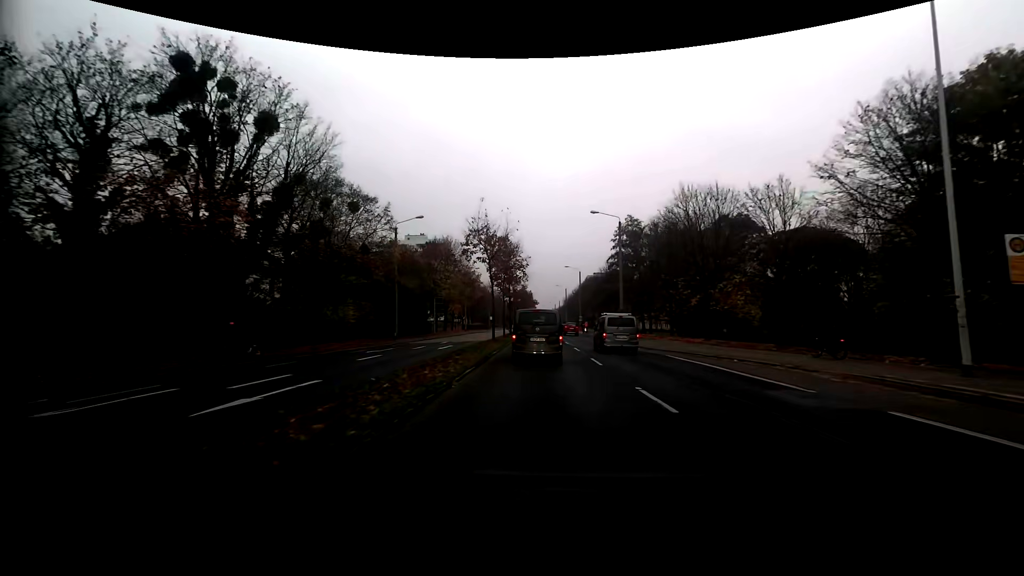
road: secondary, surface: asphalt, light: Day
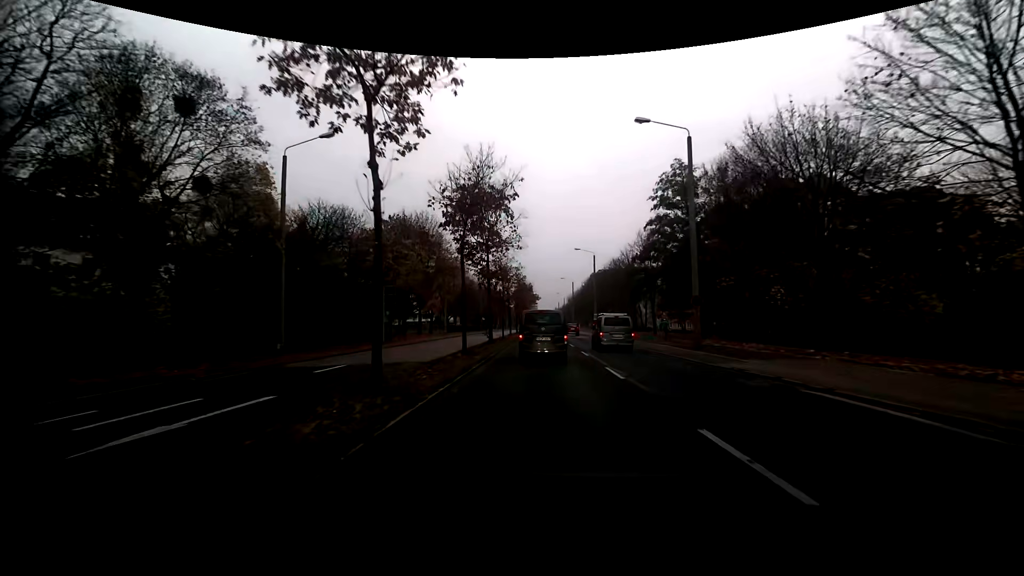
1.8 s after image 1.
(+0.1, +22.5) m; 0°
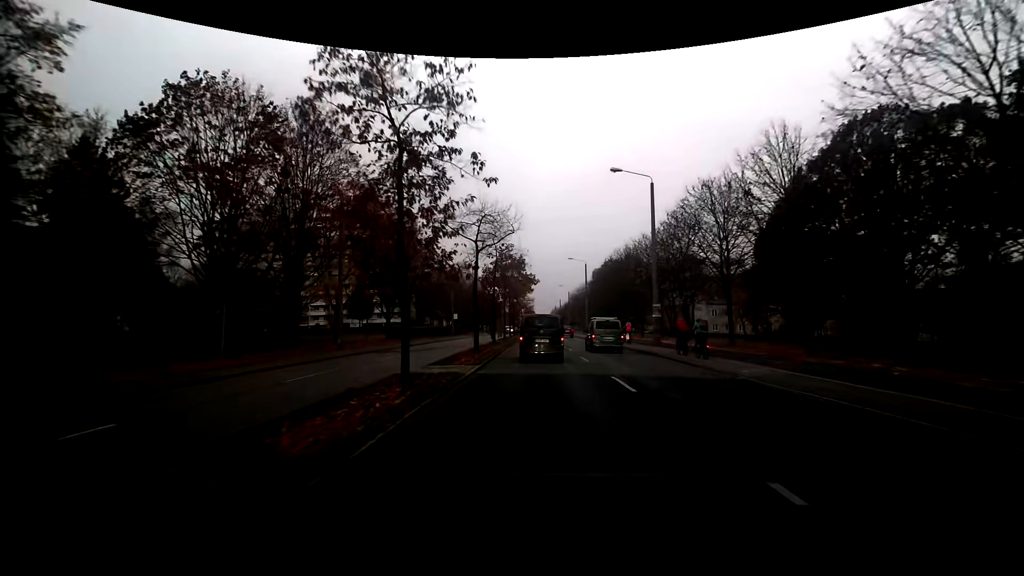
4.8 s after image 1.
(+0.2, +38.2) m; +1°
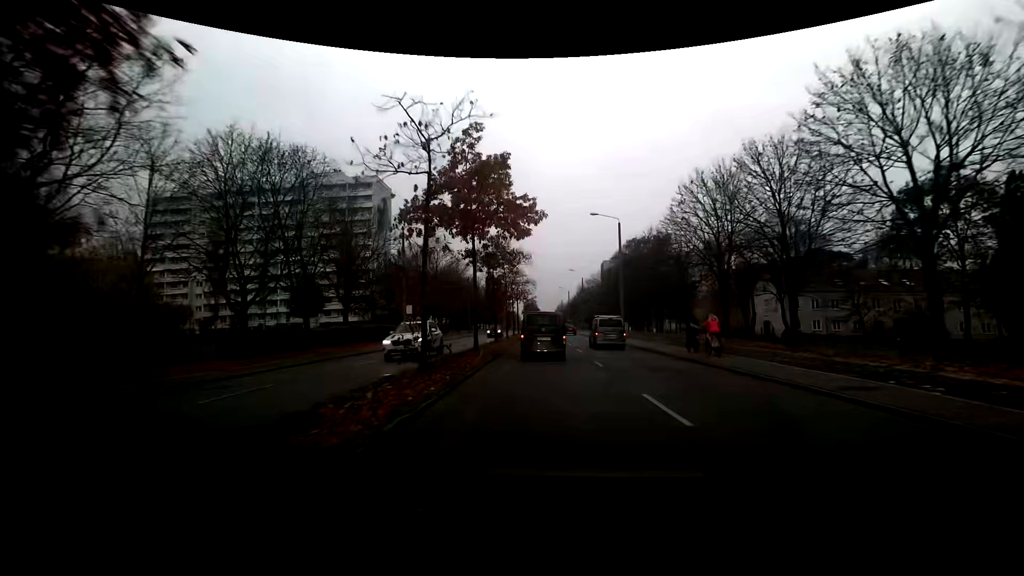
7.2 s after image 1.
(-0.1, +31.1) m; -1°
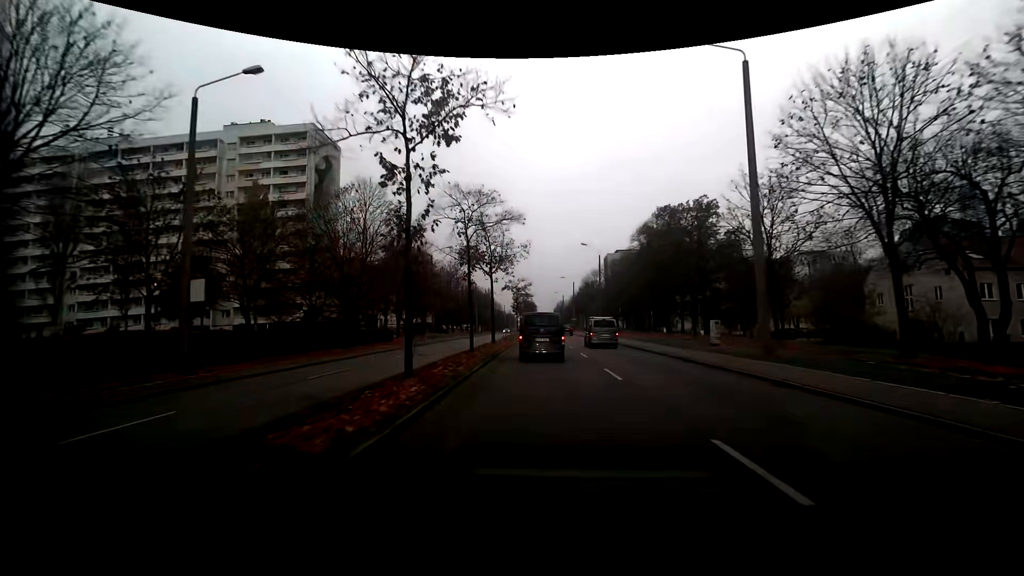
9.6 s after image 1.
(+0.2, +31.1) m; +1°
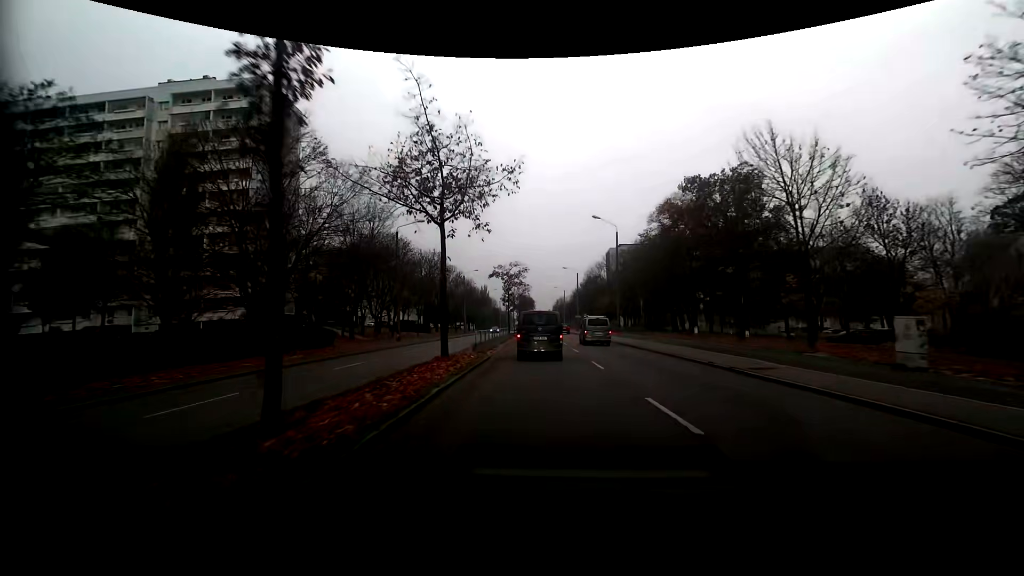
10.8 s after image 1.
(0.0, +15.5) m; 0°
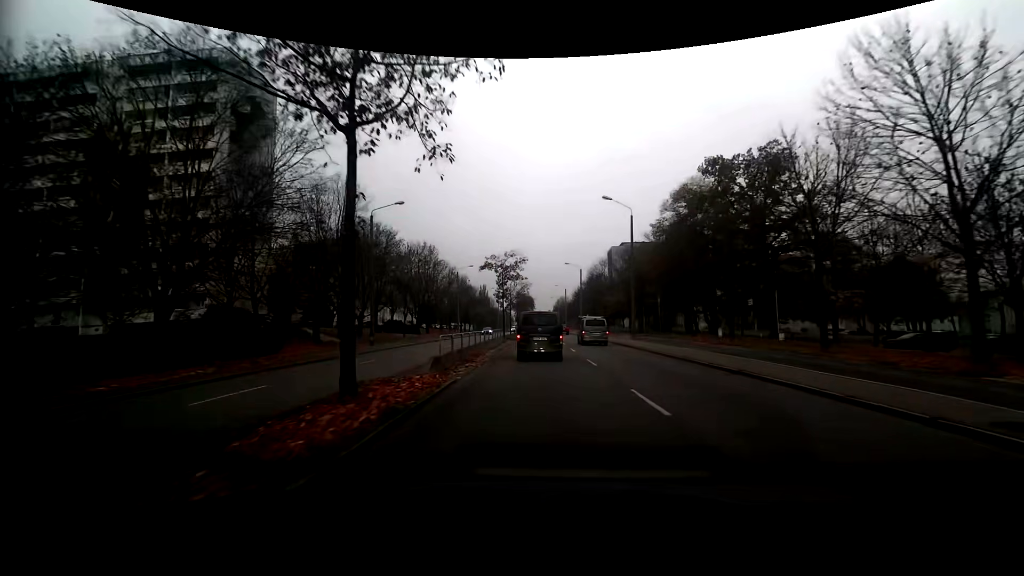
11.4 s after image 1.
(0.0, +7.8) m; 0°
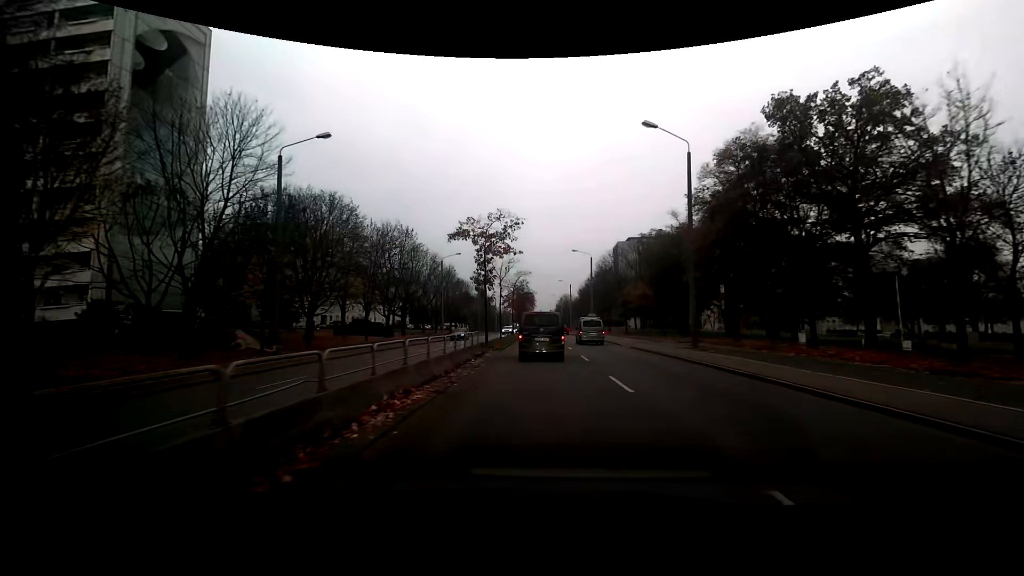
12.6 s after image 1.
(0.0, +15.5) m; 0°
(0, +10) (0, +20) (0, +30) (0, +40) (0, +50) (0, +60) (0, +70) (0, +80) (0, +90) (0, +100) m
